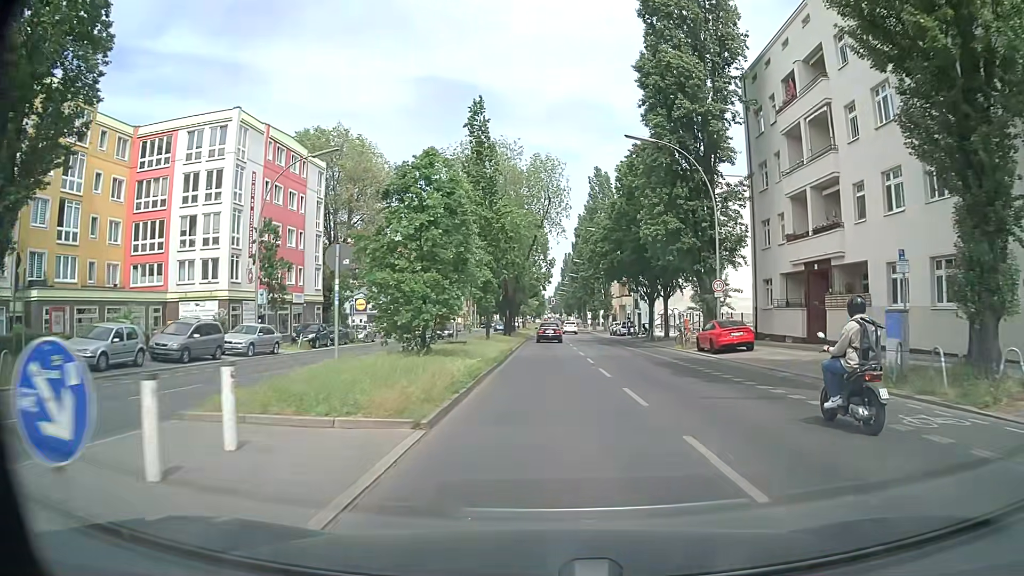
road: secondary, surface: asphalt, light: Day
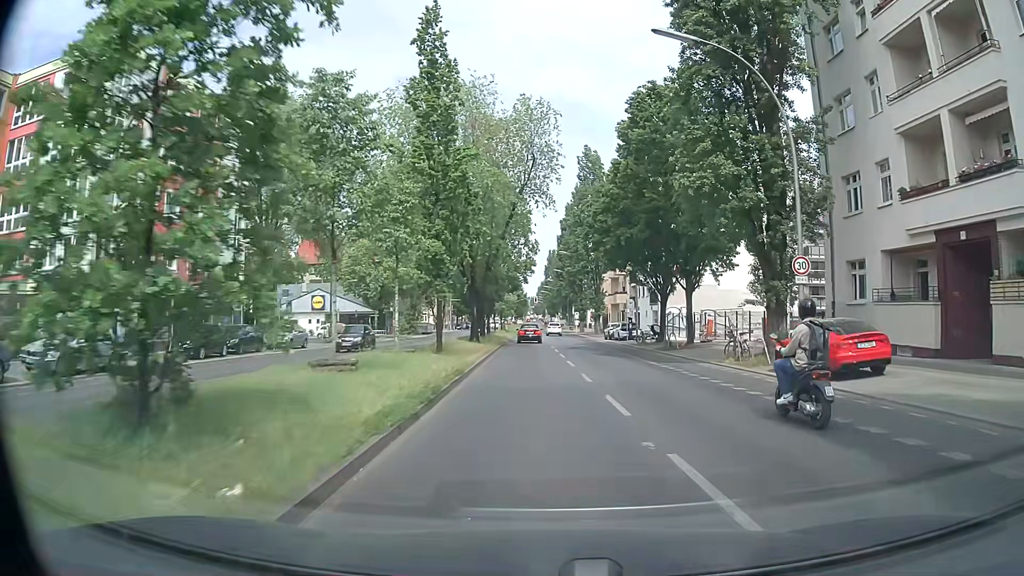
(+0.2, +12.9) m; +1°
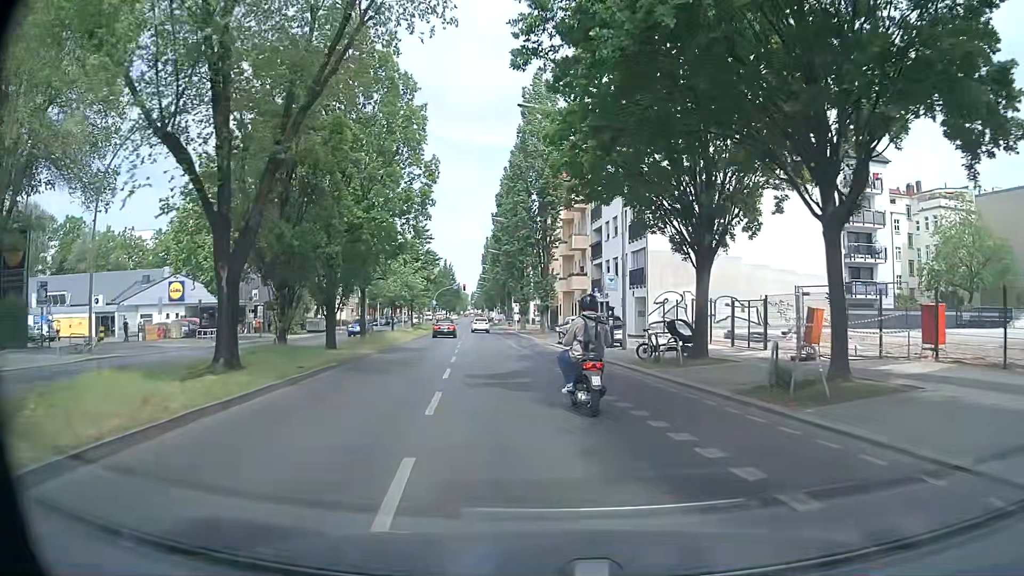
(+1.6, +24.5) m; +6°
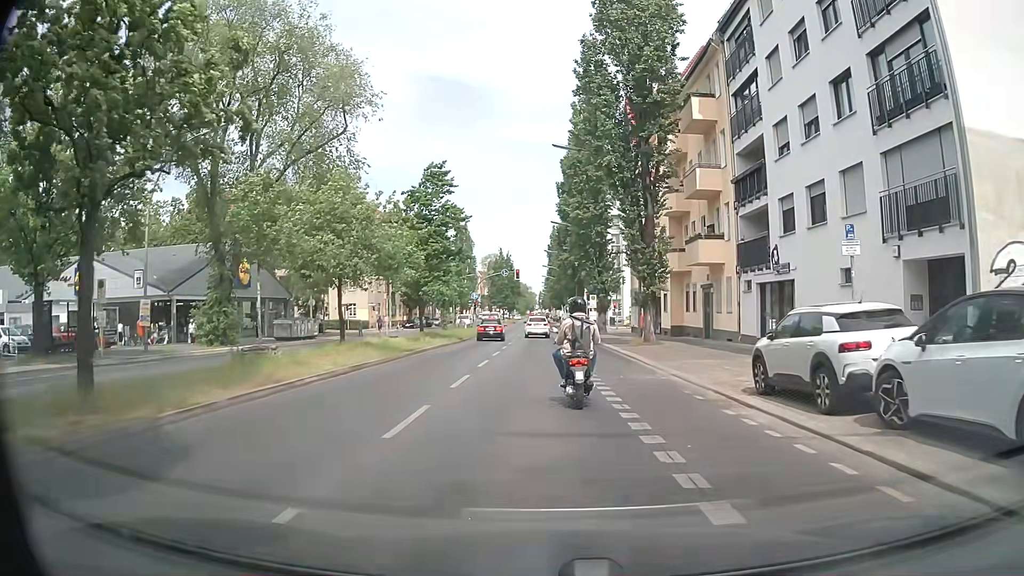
(-1.4, +25.8) m; -5°
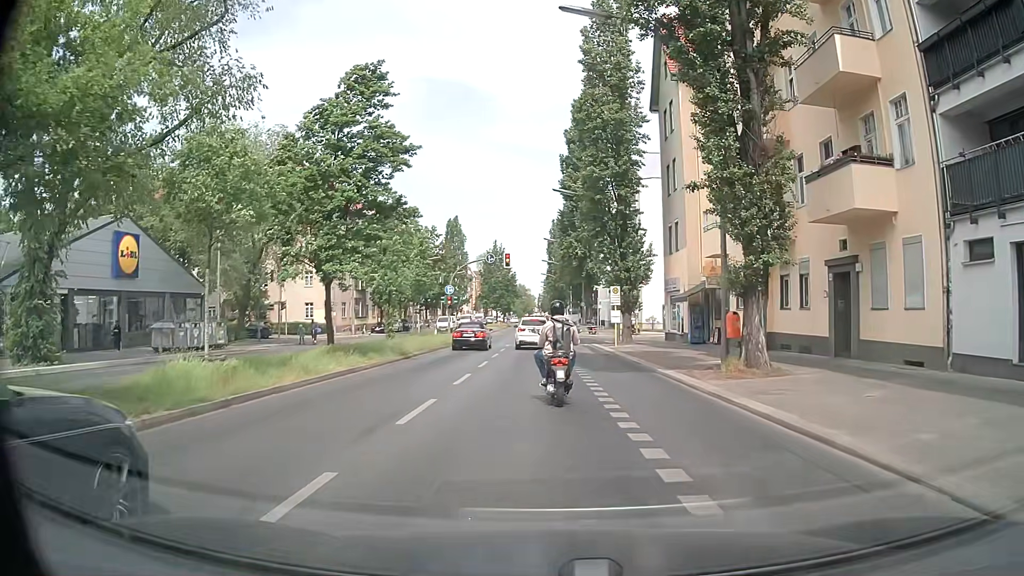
(-0.1, +16.5) m; 0°
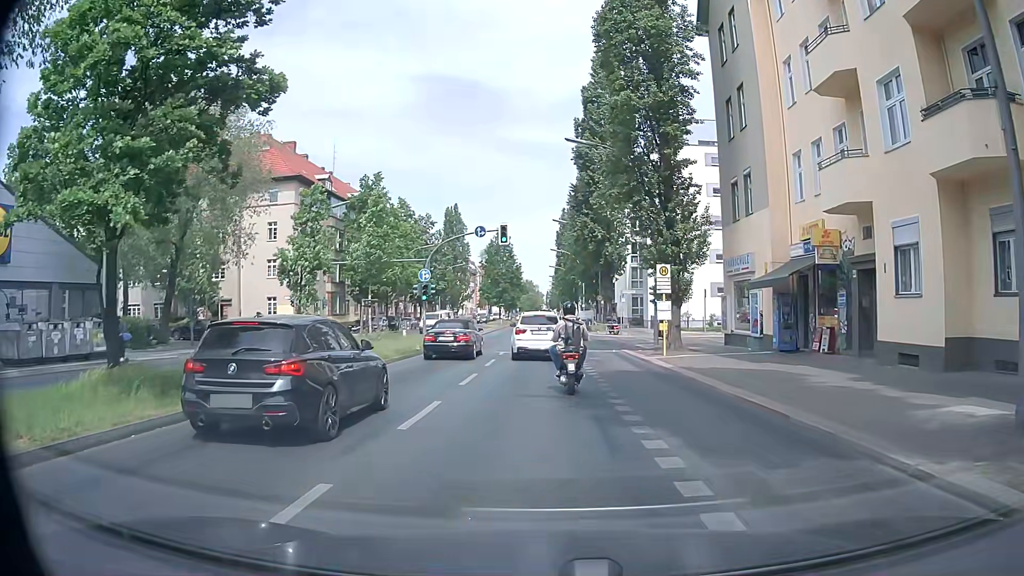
(-0.2, +12.4) m; -2°
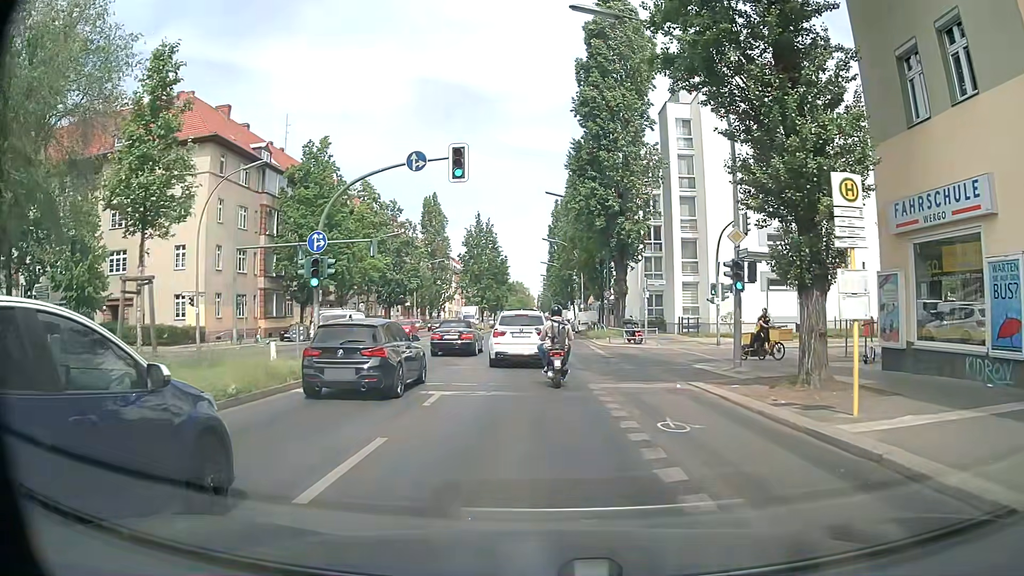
(+0.2, +15.7) m; +1°
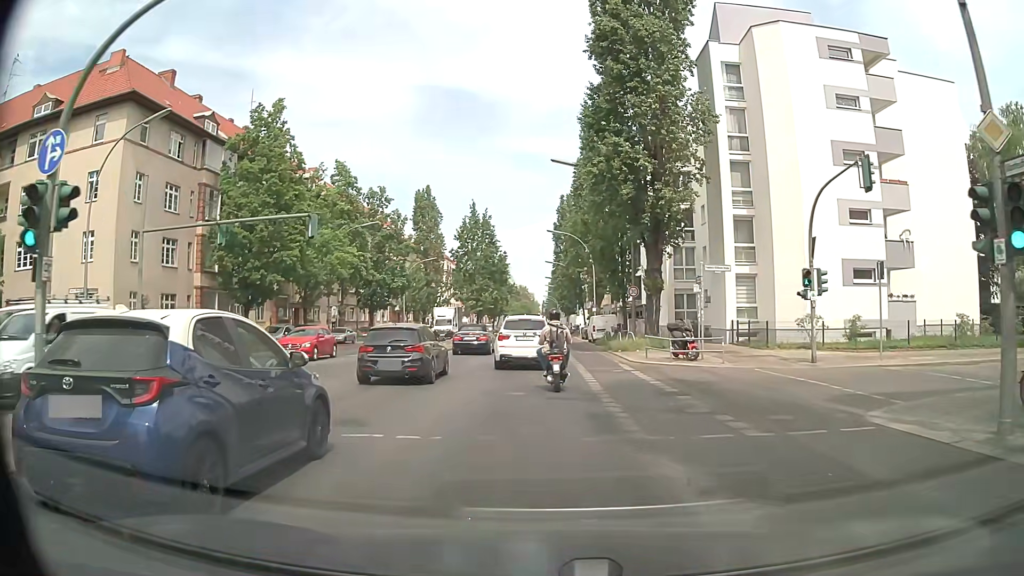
(0.0, +11.8) m; +1°
(0, +10) (0, +20) (-1, +30) (-1, +40) (-1, +50) (-2, +60) (-2, +70) (-2, +80) (-2, +90) (-2, +100) m
